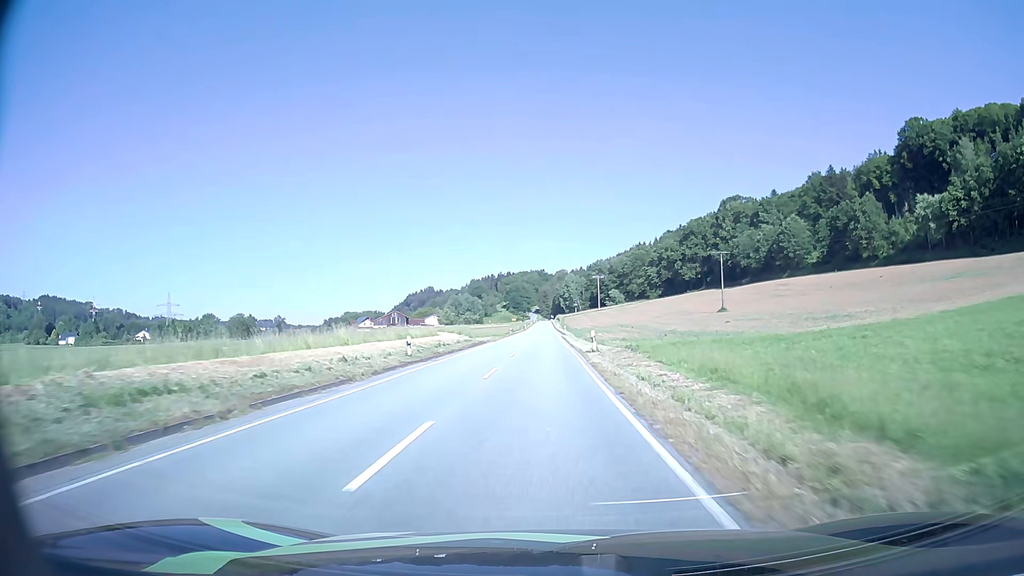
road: secondary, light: Day
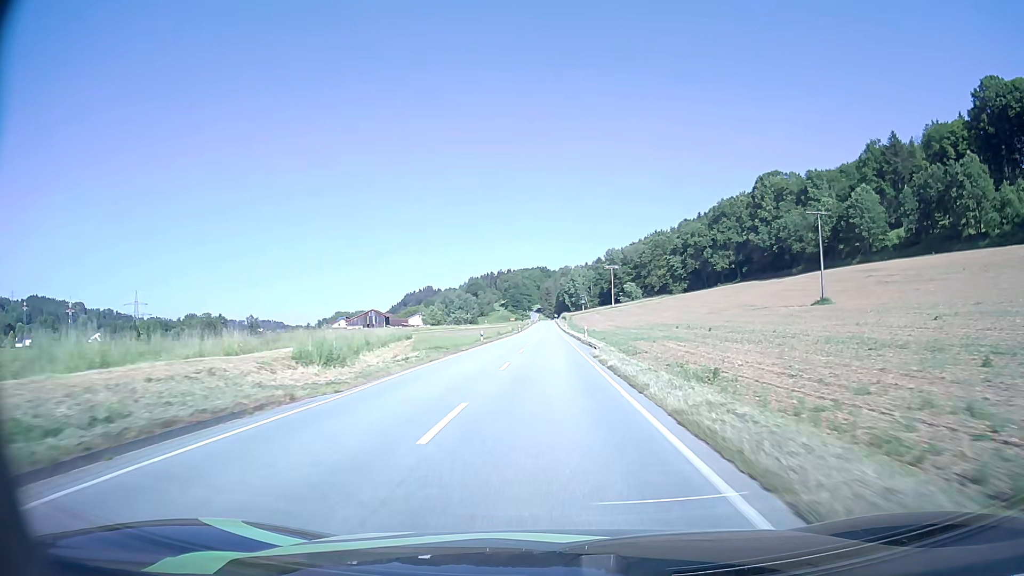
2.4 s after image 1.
(-0.3, +46.2) m; 0°
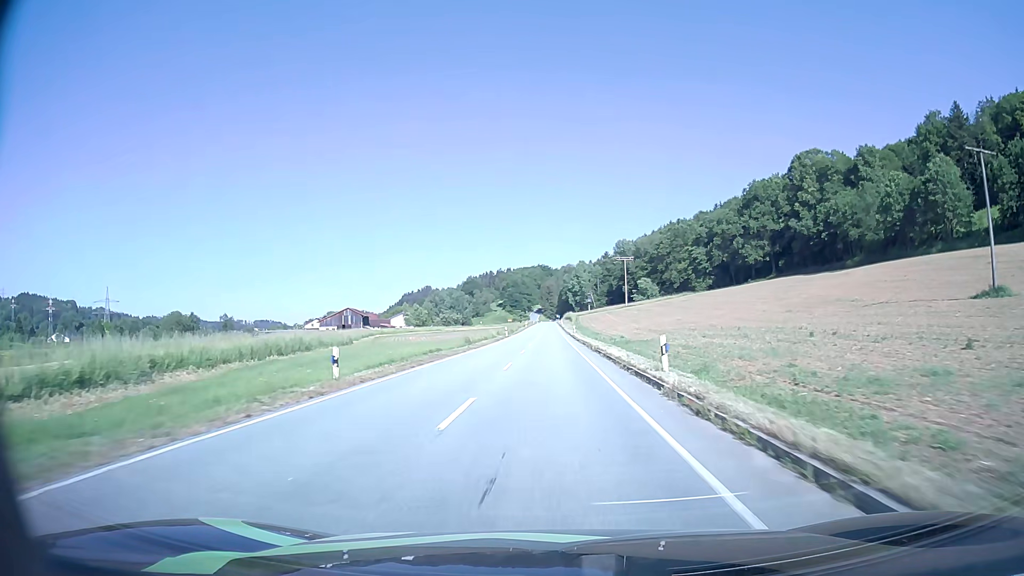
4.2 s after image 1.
(+0.1, +35.0) m; 0°
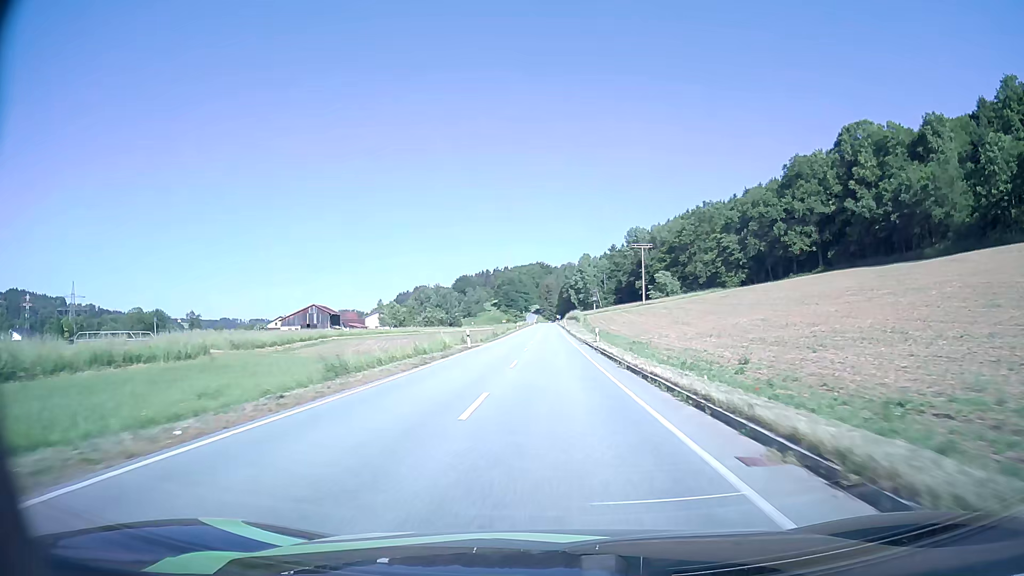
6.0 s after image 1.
(-0.1, +35.1) m; 0°
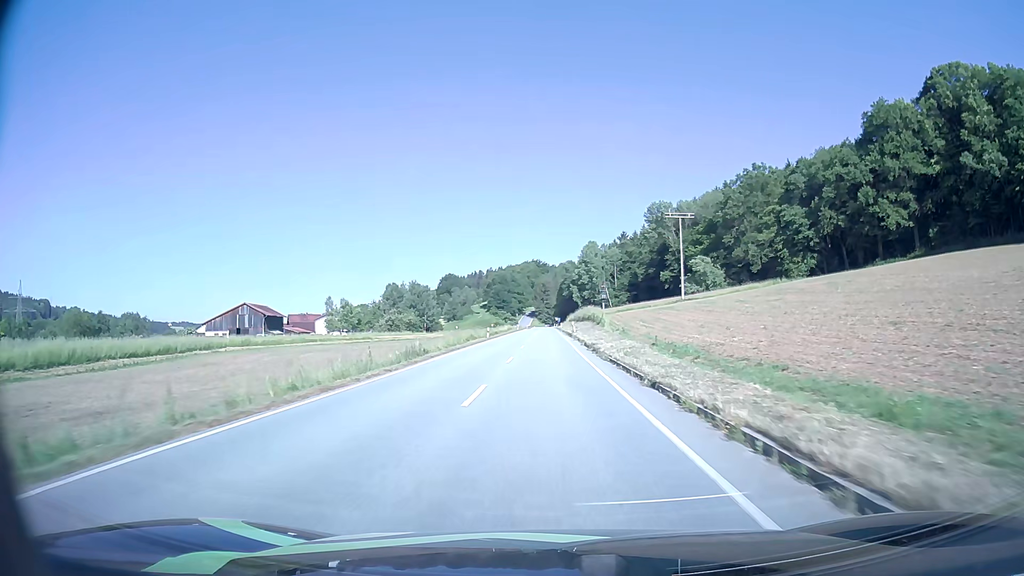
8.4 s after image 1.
(+0.2, +46.8) m; 0°
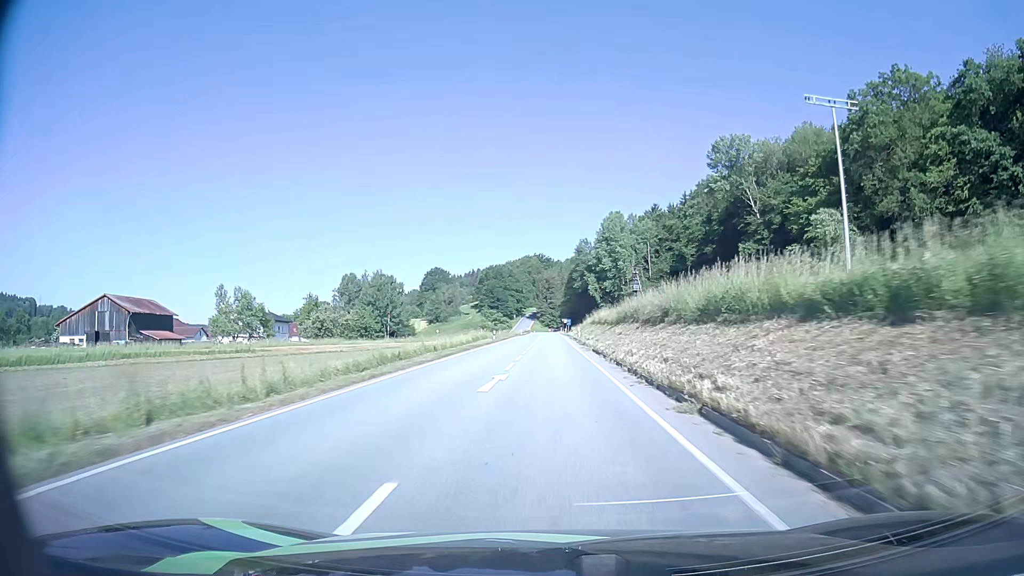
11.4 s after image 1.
(-0.1, +57.8) m; 0°
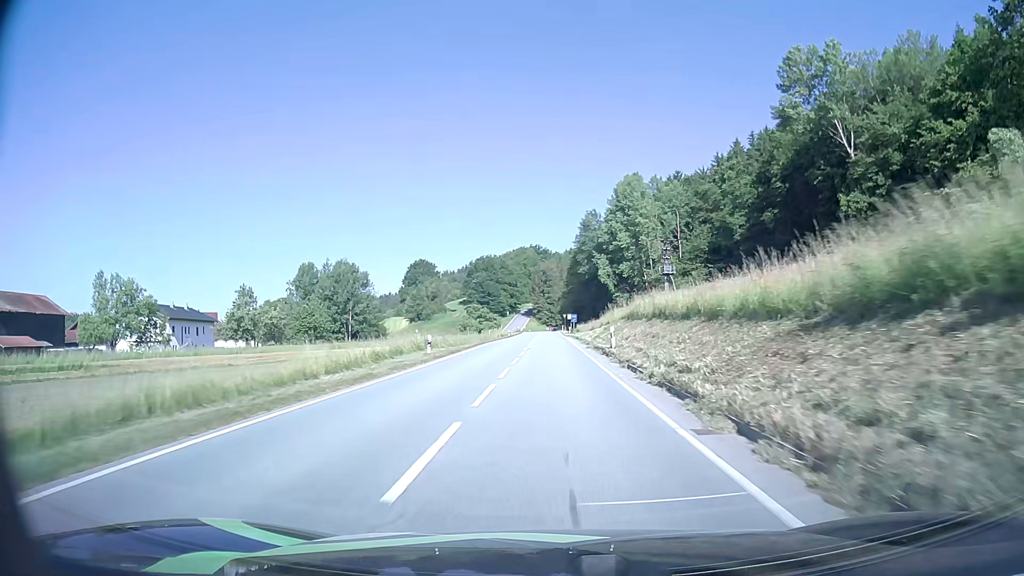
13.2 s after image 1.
(+0.1, +32.3) m; 0°
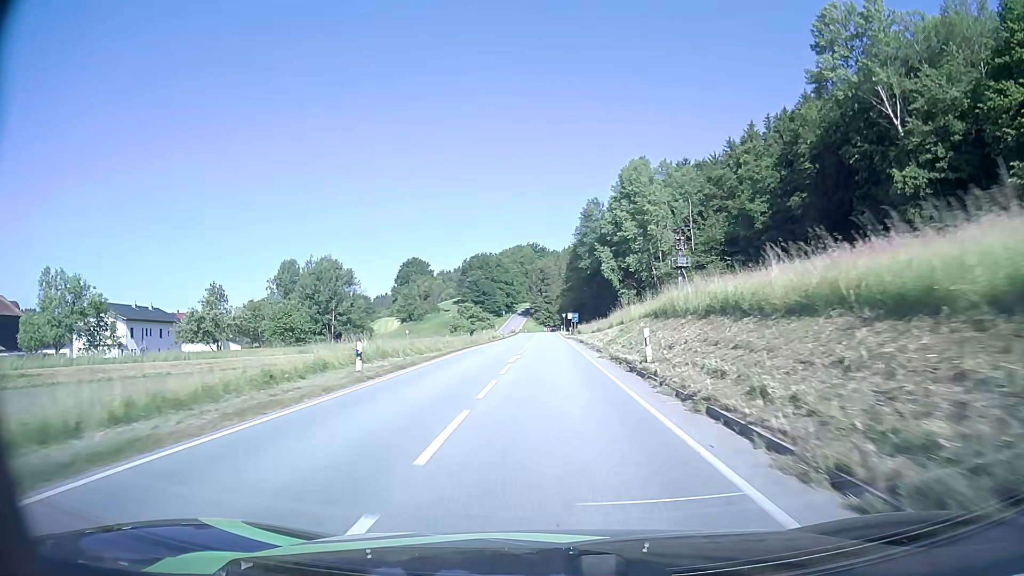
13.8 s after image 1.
(0.0, +10.2) m; 0°
